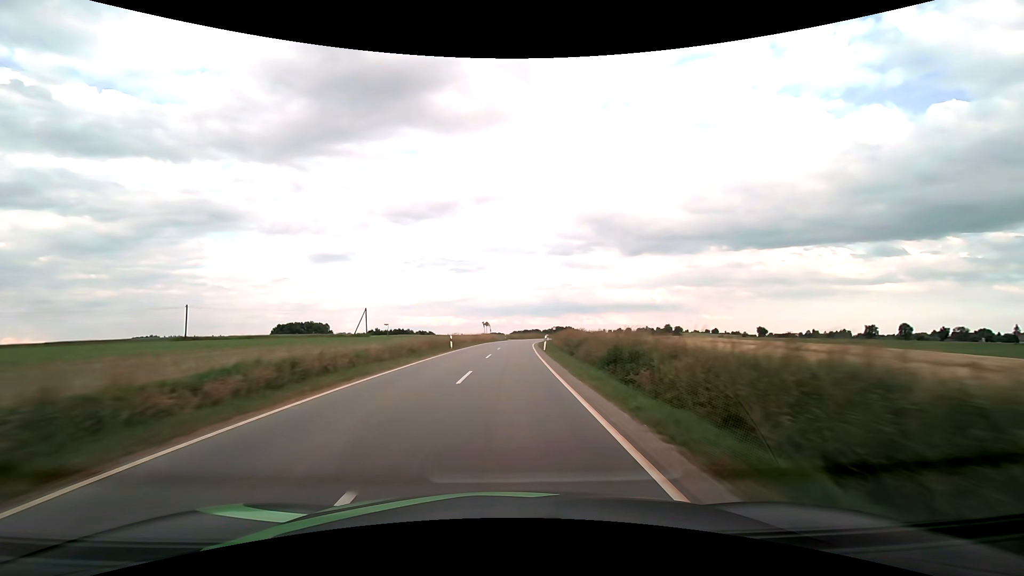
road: tertiary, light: Day
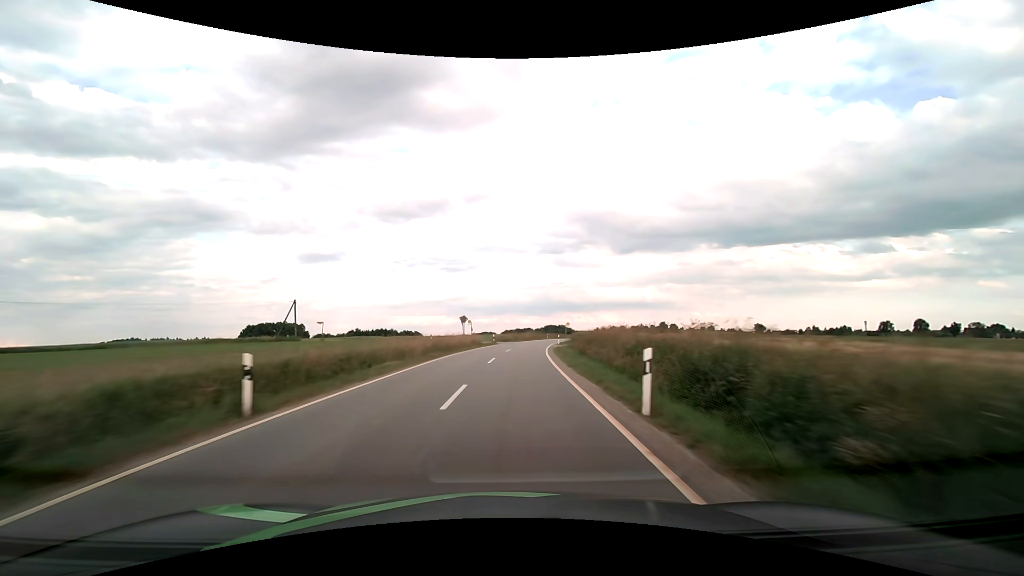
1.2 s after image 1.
(+0.3, +28.3) m; +1°
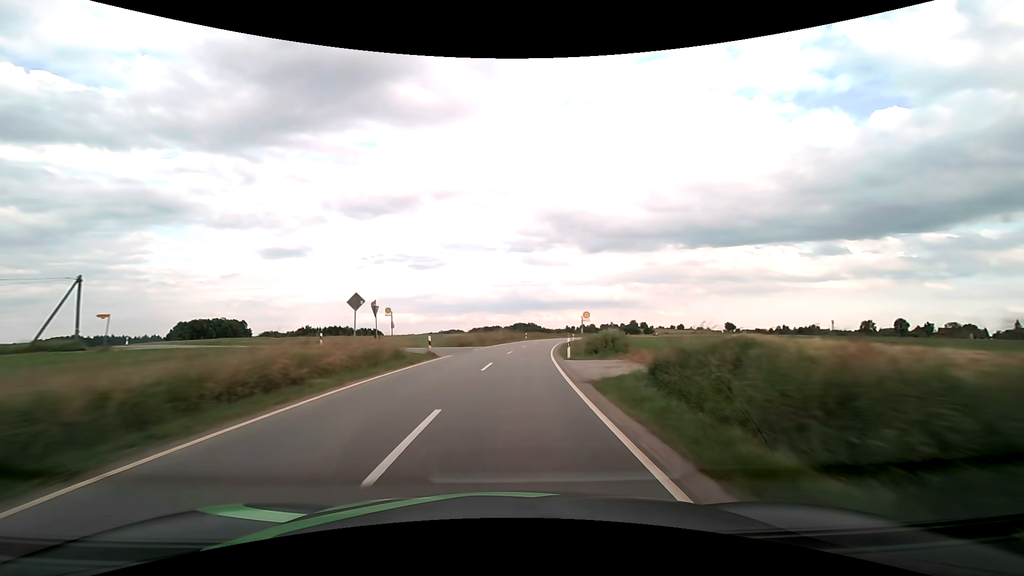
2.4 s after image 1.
(+0.8, +28.3) m; +3°
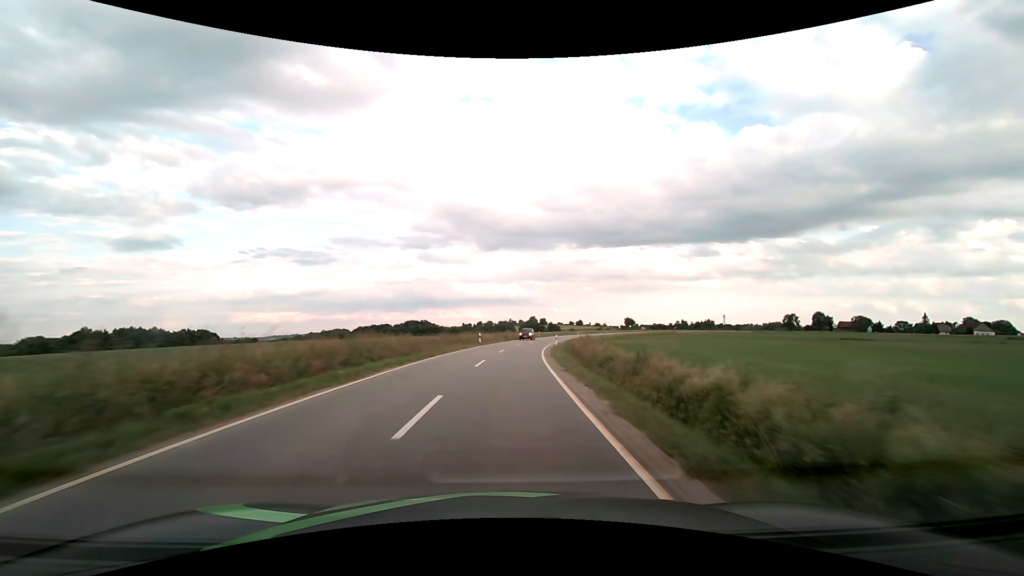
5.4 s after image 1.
(+7.1, +70.5) m; +12°
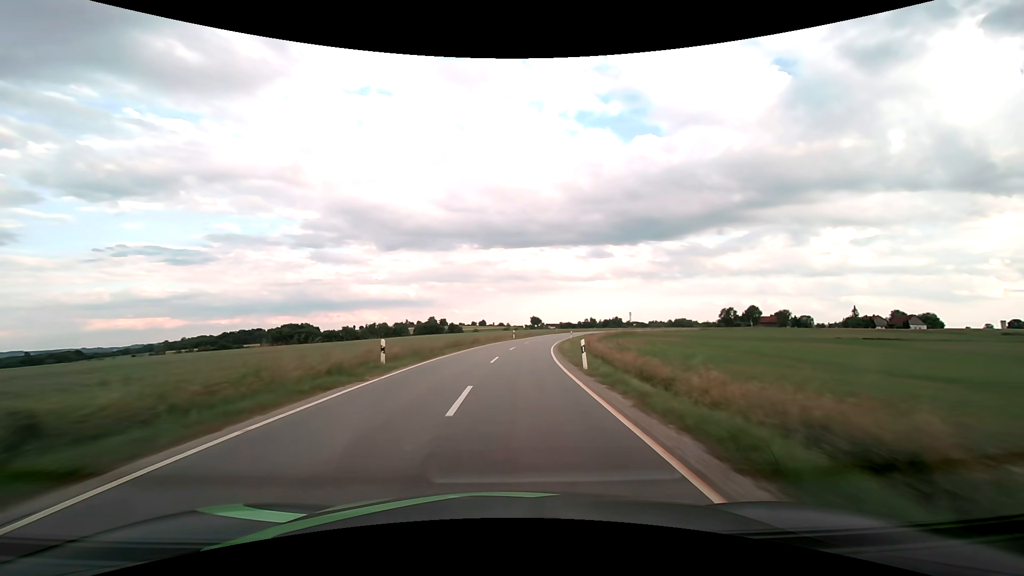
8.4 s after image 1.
(+6.5, +70.8) m; +11°
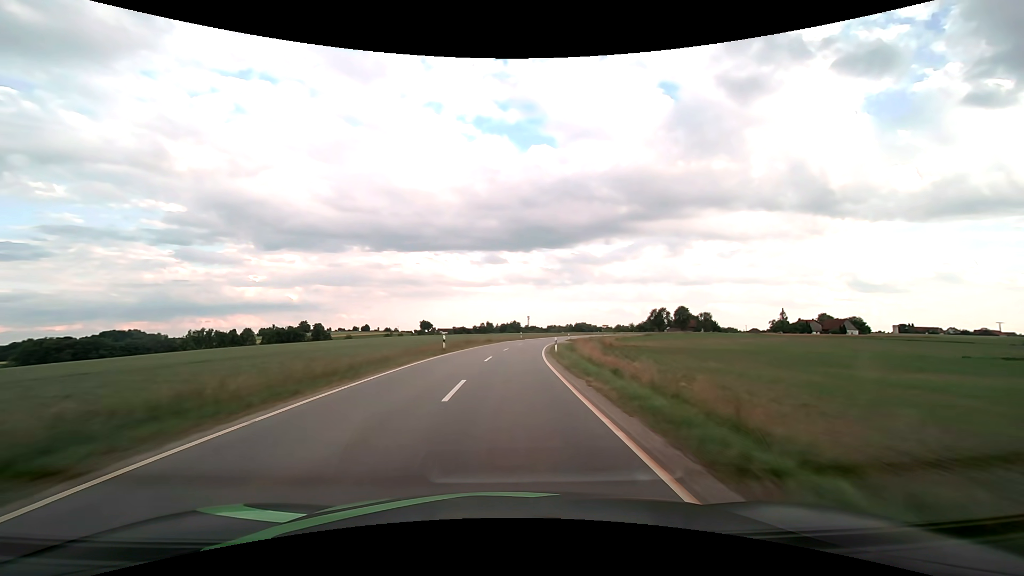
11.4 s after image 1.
(+7.4, +70.5) m; +12°
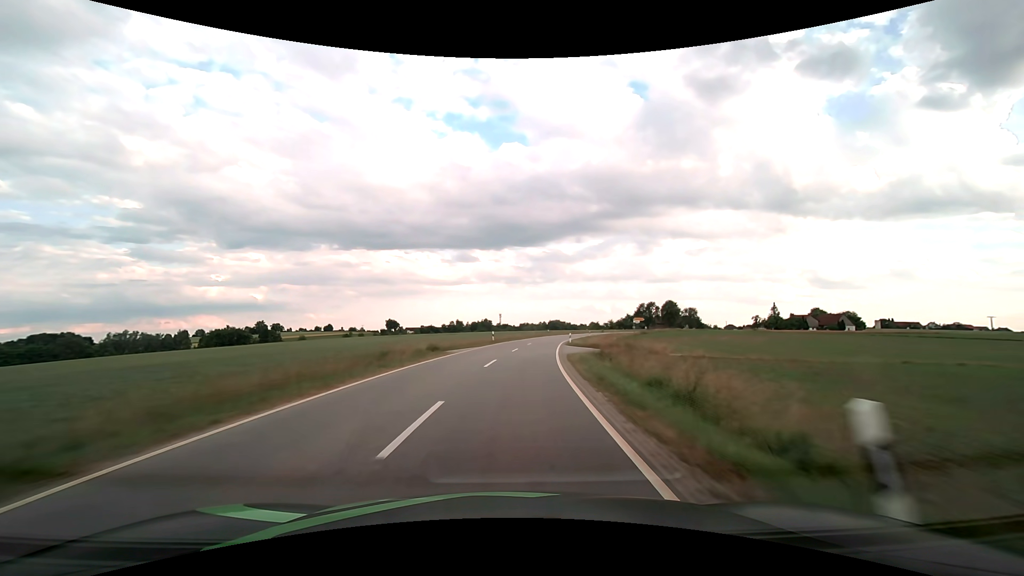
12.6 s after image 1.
(+0.8, +28.4) m; +3°
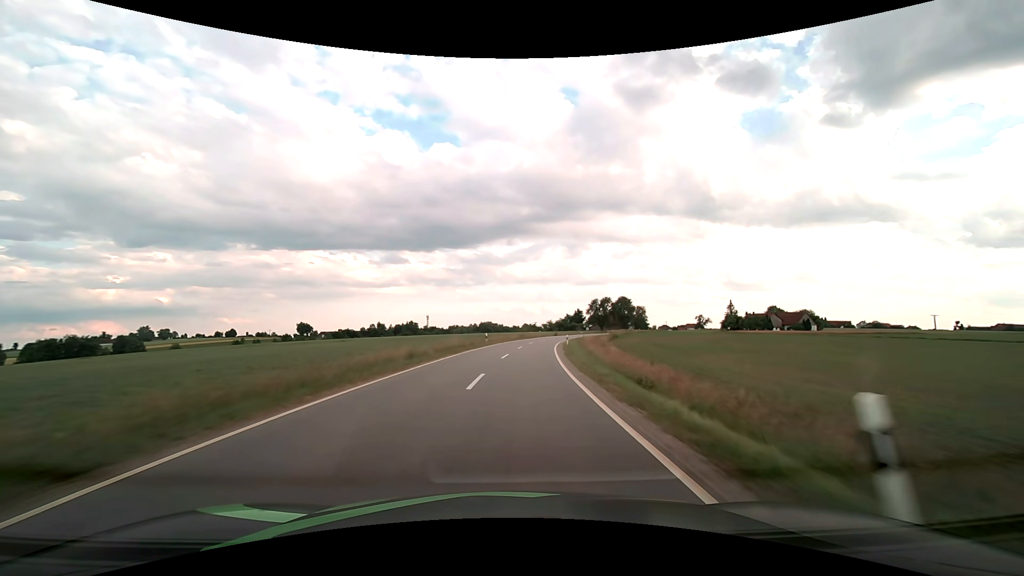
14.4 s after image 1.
(+2.8, +42.5) m; +8°
(0, +10) (+1, +20) (+1, +30) (+3, +40) (+4, +50) (+5, +60) (+7, +70) (+9, +79) (+12, +89) (+14, +99) m
